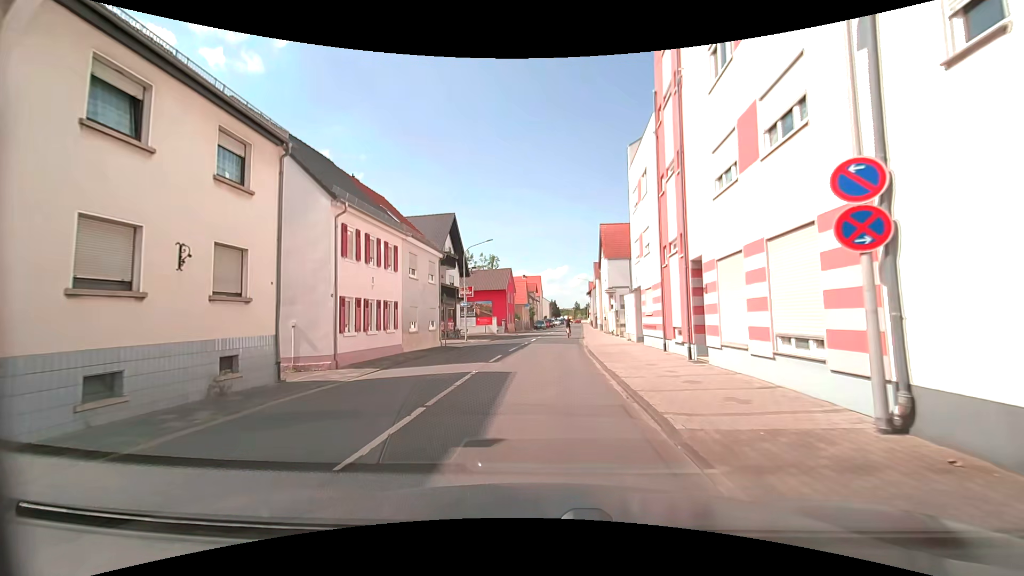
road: tertiary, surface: asphalt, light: Day
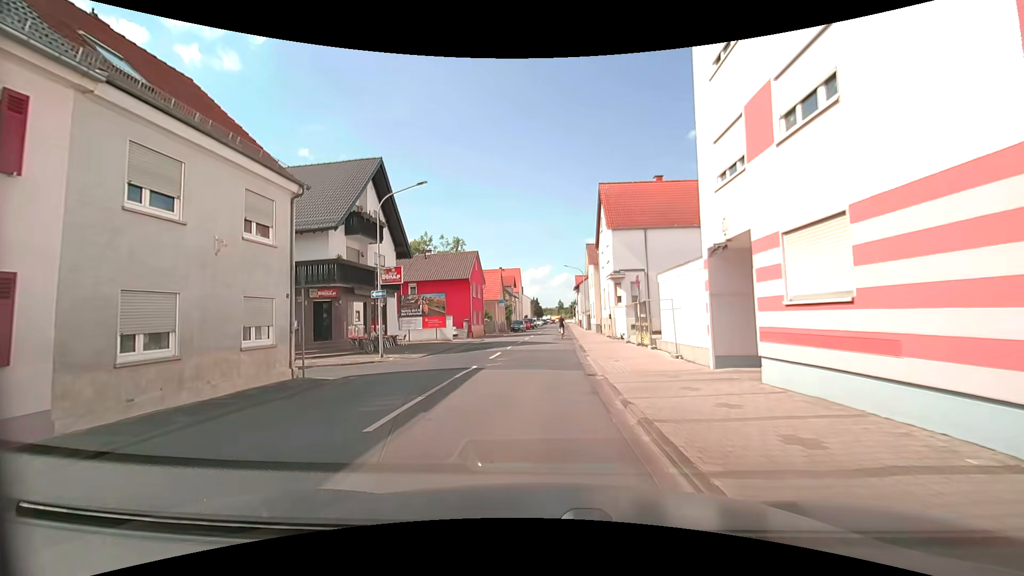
(+1.1, +16.0) m; +5°
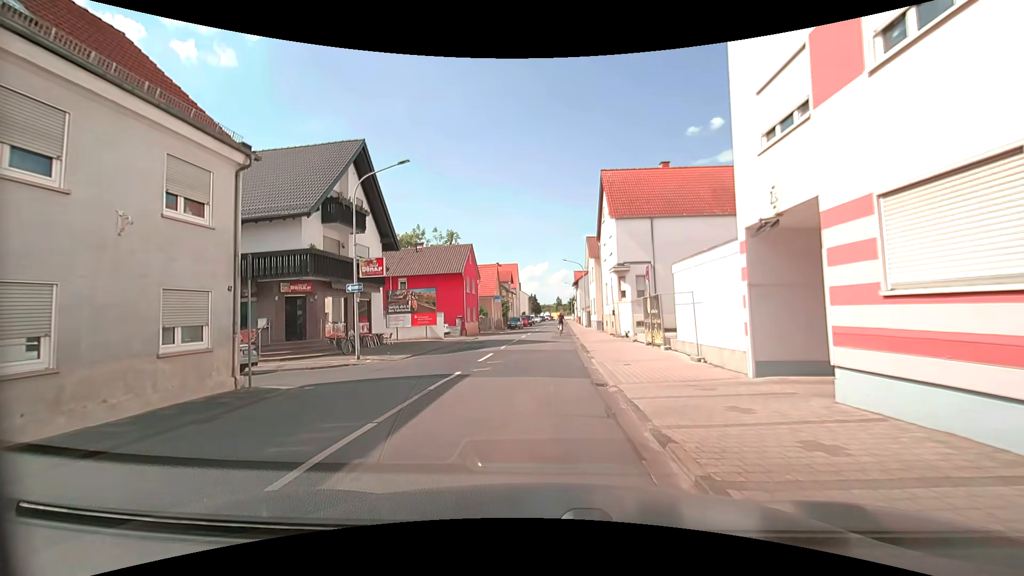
(0.0, +2.6) m; +1°
